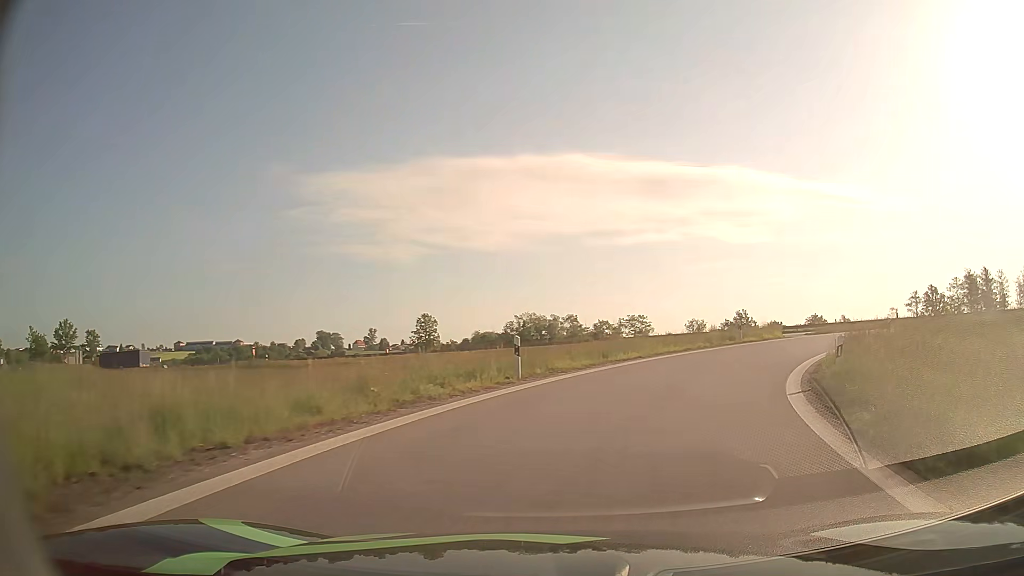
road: motorway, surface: asphalt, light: Day
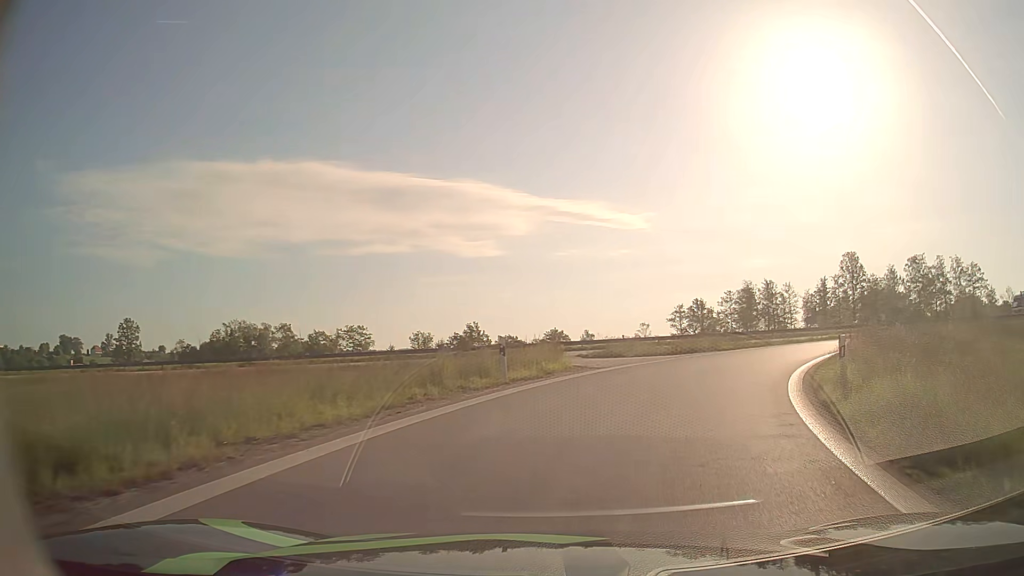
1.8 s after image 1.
(+3.3, +16.6) m; +23°
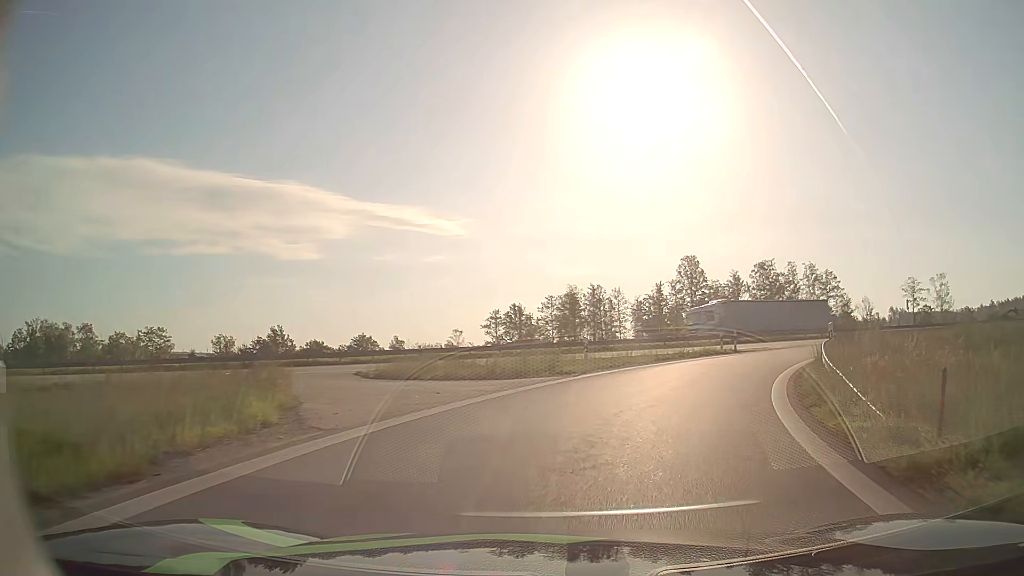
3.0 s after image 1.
(+1.5, +11.0) m; +16°
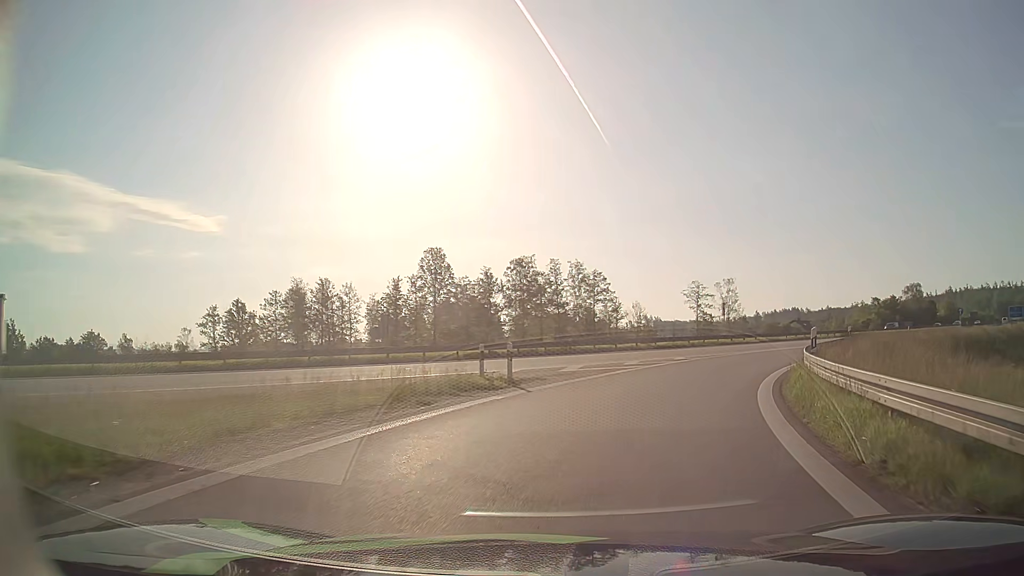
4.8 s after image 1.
(+3.1, +16.2) m; +21°
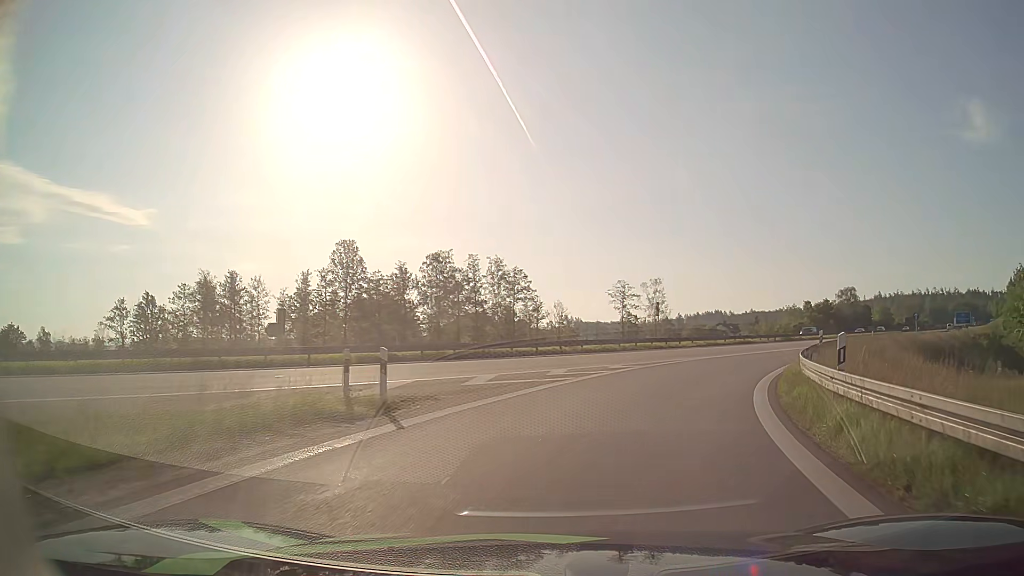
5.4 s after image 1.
(+0.3, +5.5) m; +7°
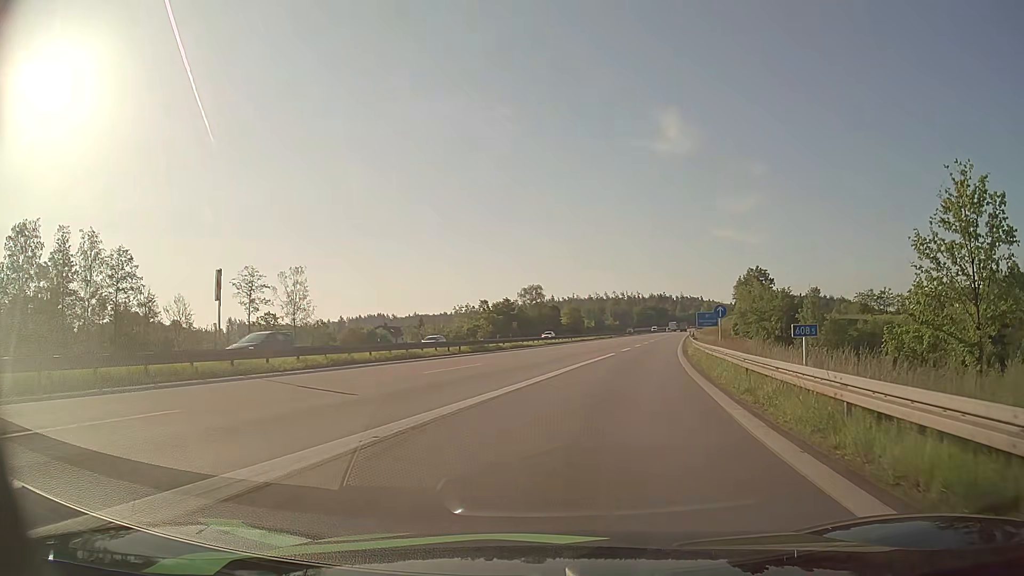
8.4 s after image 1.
(+7.1, +26.5) m; +29°
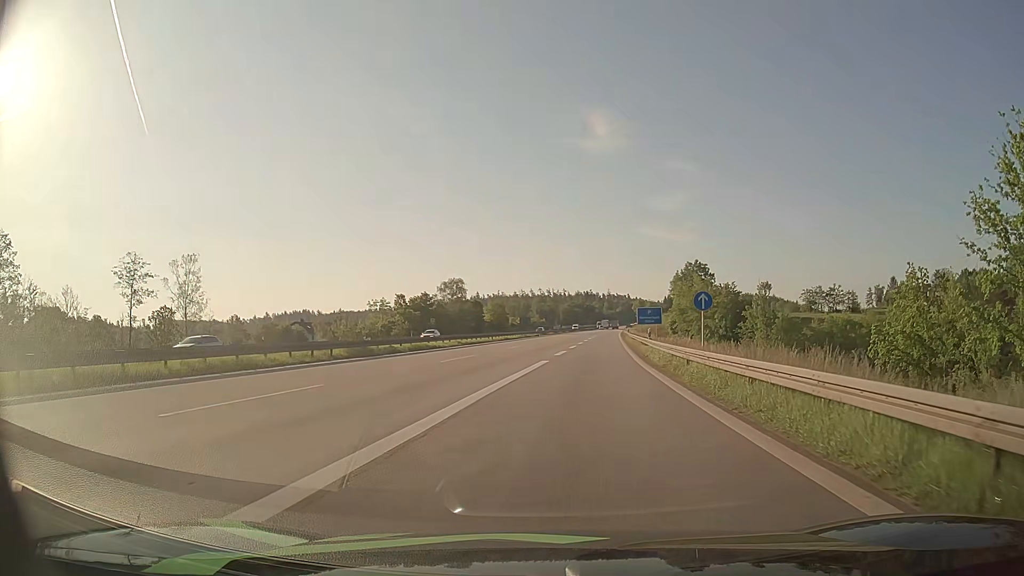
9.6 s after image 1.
(+0.7, +11.8) m; +6°
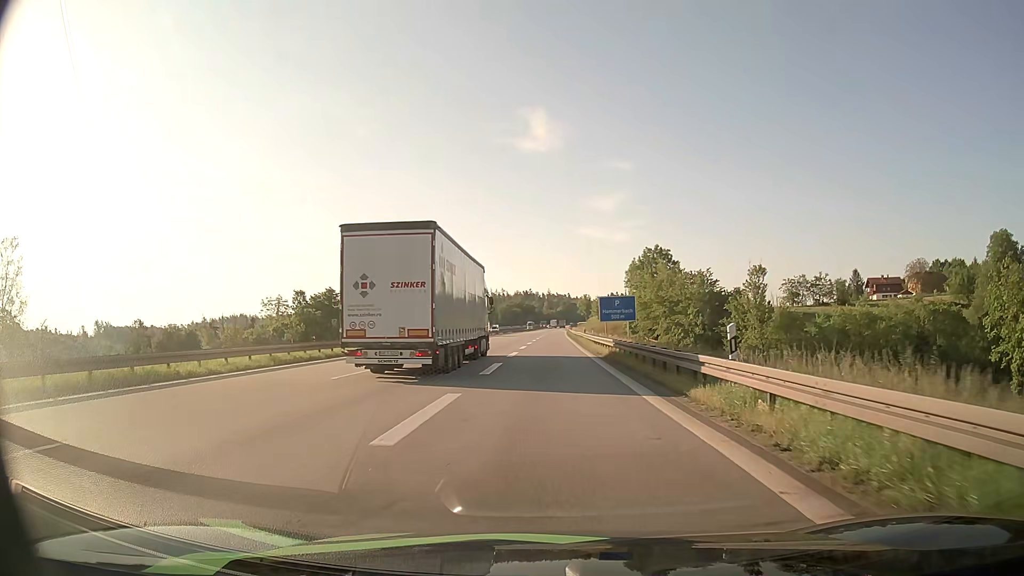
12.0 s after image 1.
(+1.7, +26.3) m; +6°
(0, +10) (0, +20) (0, +30) (0, +40) (0, +50) (0, +60) (0, +70) (0, +80) (0, +90) (0, +100) m
